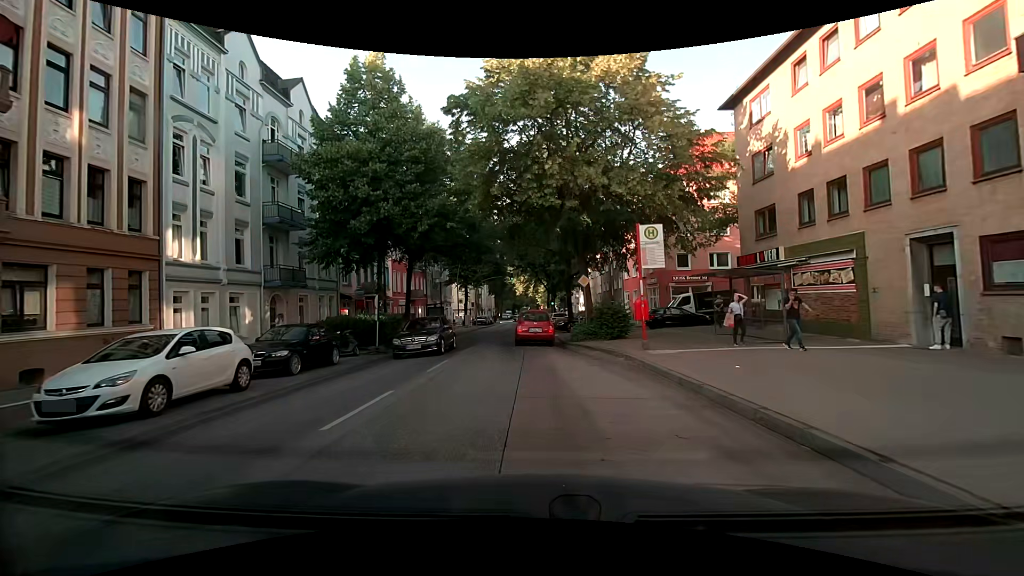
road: secondary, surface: asphalt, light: Day
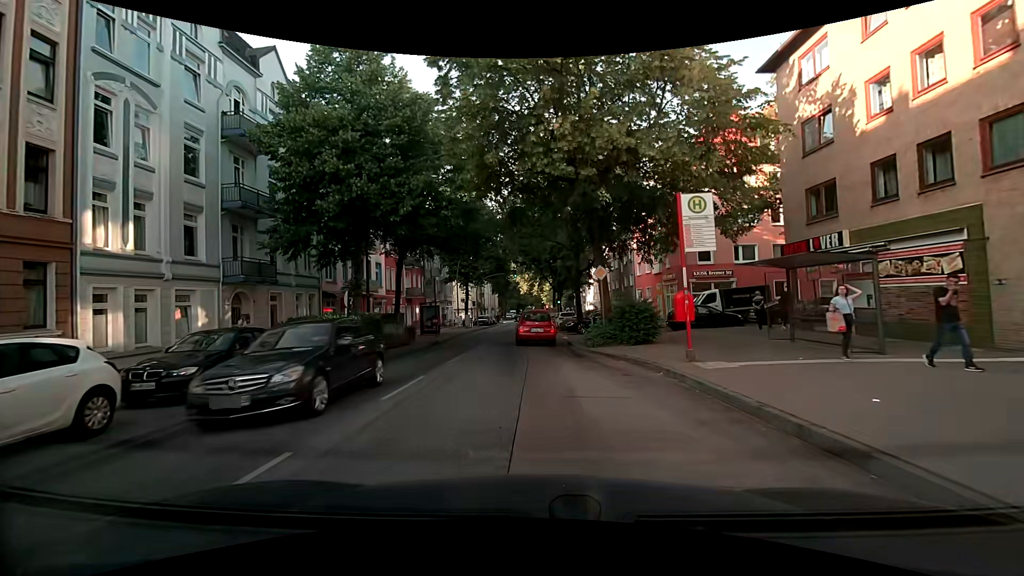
(0.0, +4.0) m; -1°
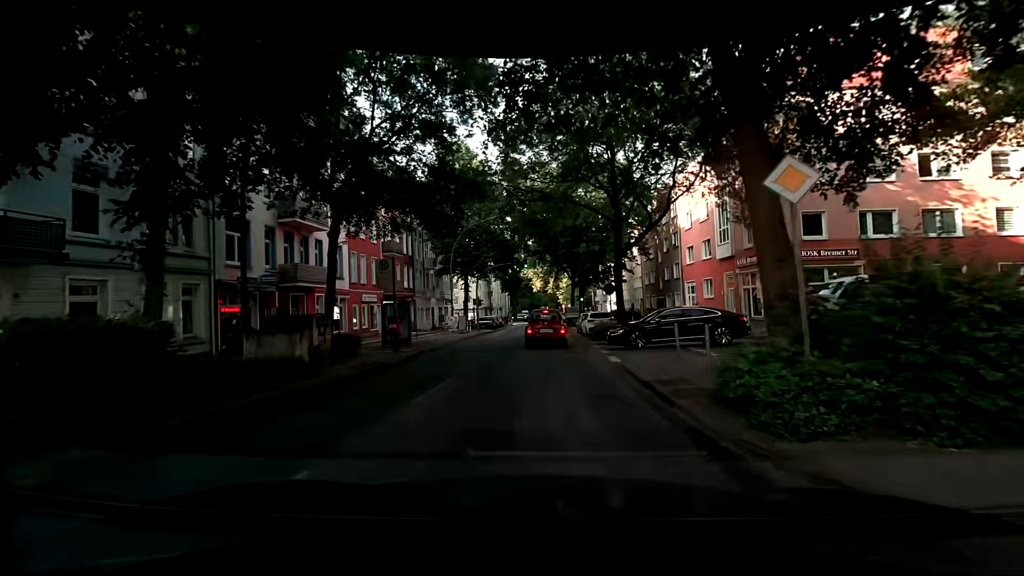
(-0.2, +12.7) m; -2°
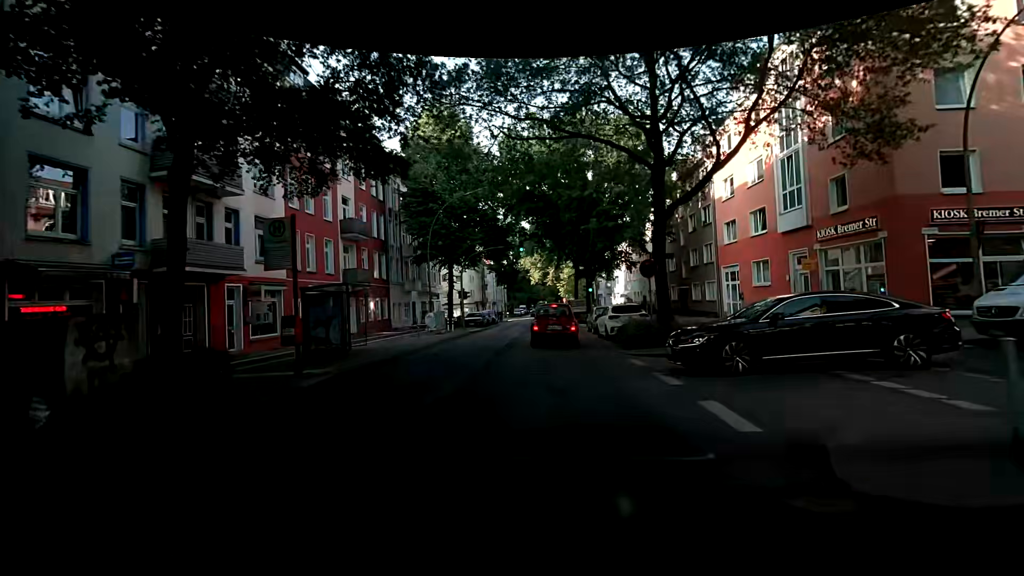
(0.0, +8.4) m; 0°
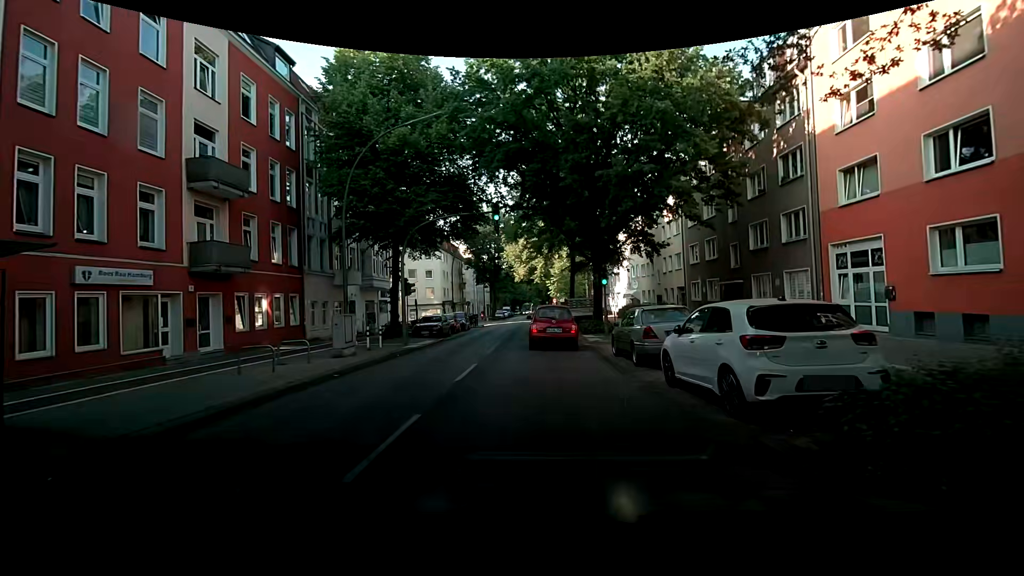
(+0.3, +13.4) m; +3°
